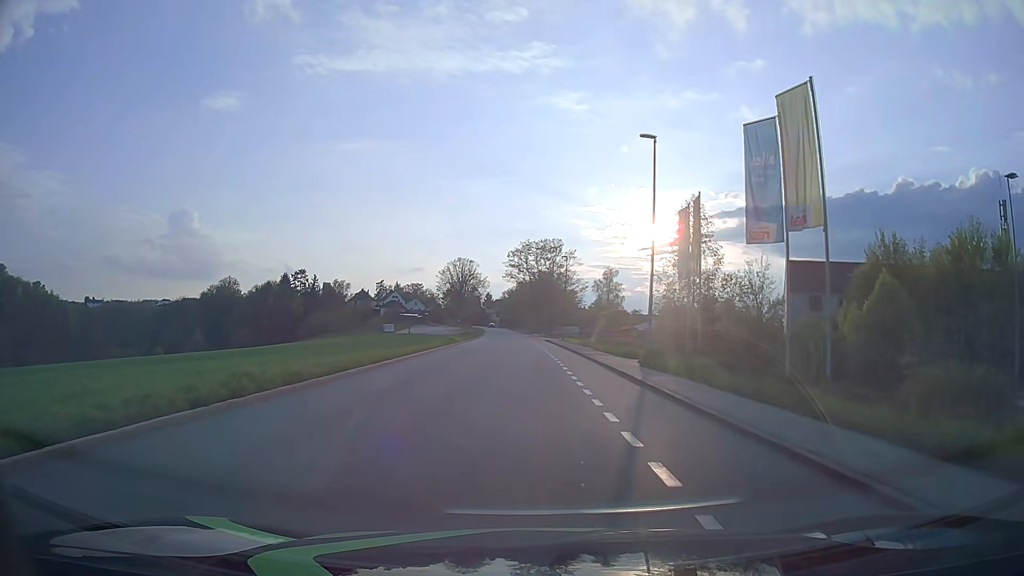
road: tertiary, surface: asphalt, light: Day
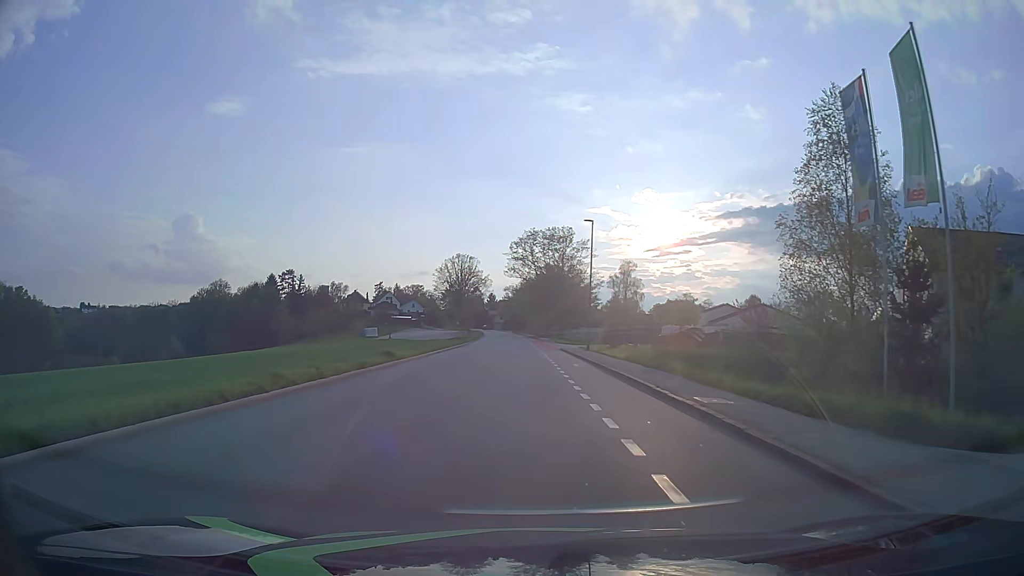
(-0.1, +22.7) m; -1°
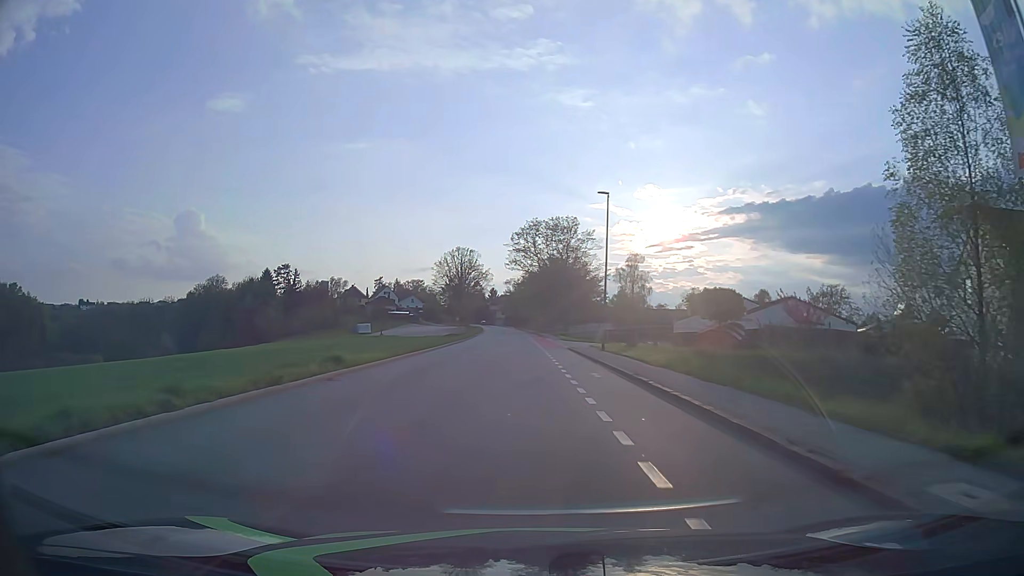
(0.0, +7.6) m; 0°
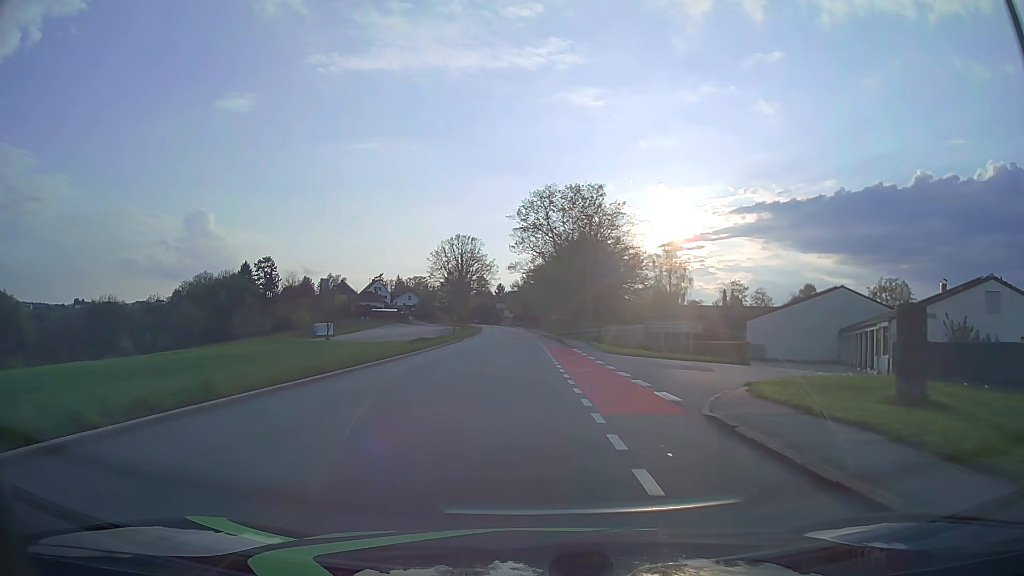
(-0.2, +30.4) m; -1°
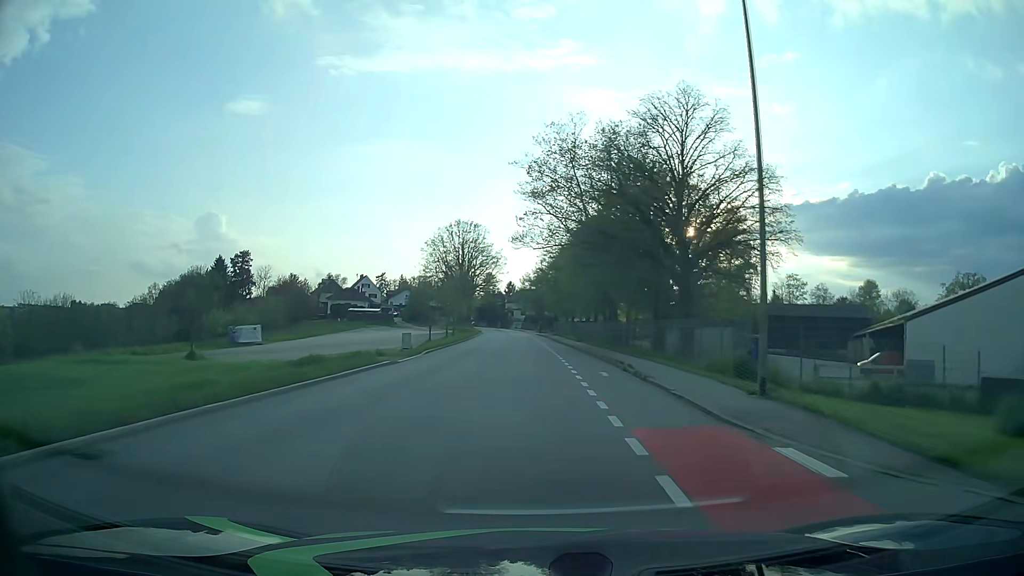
(-0.3, +30.5) m; -1°
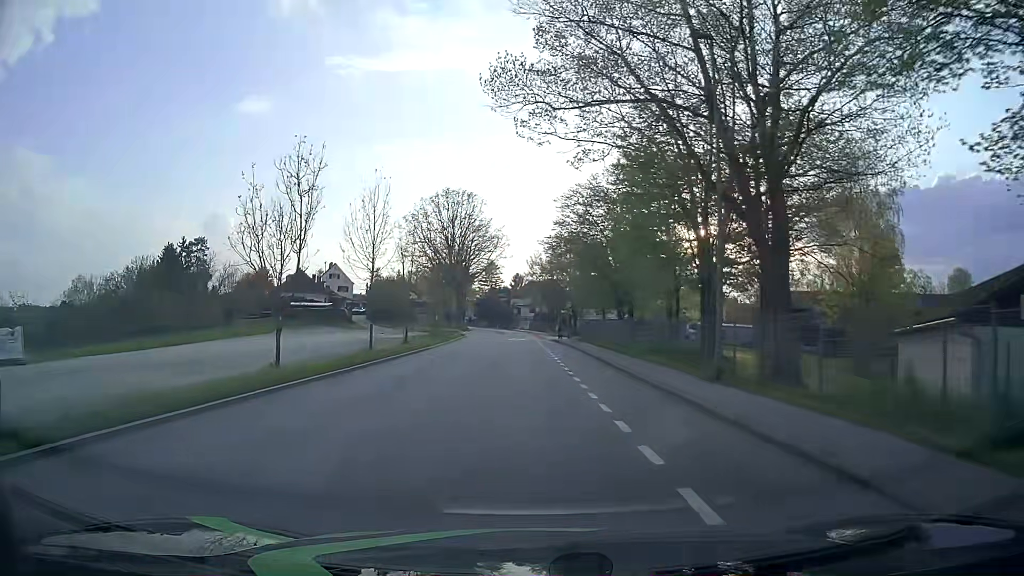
(-0.2, +36.5) m; -1°
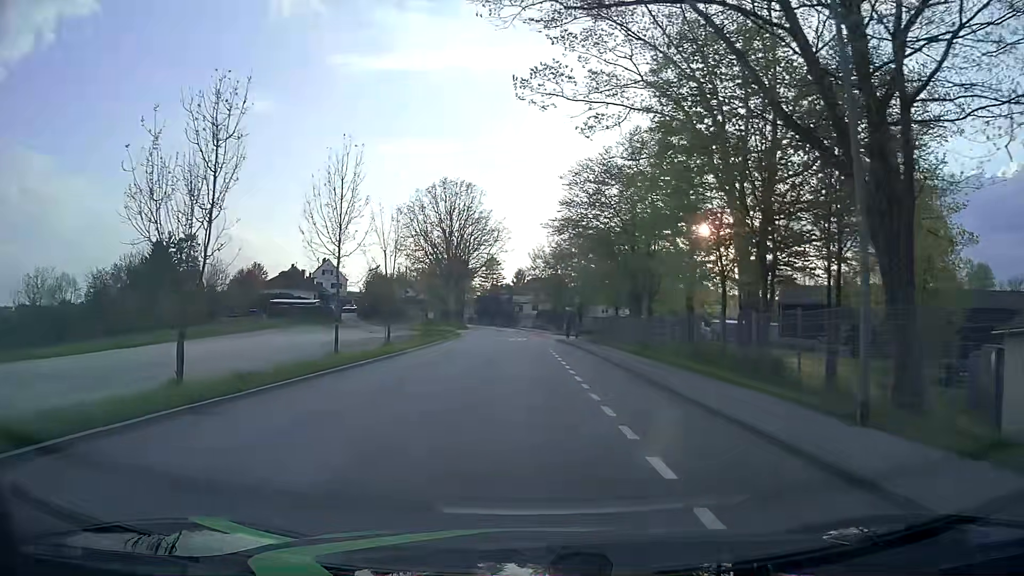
(0.0, +6.6) m; -1°
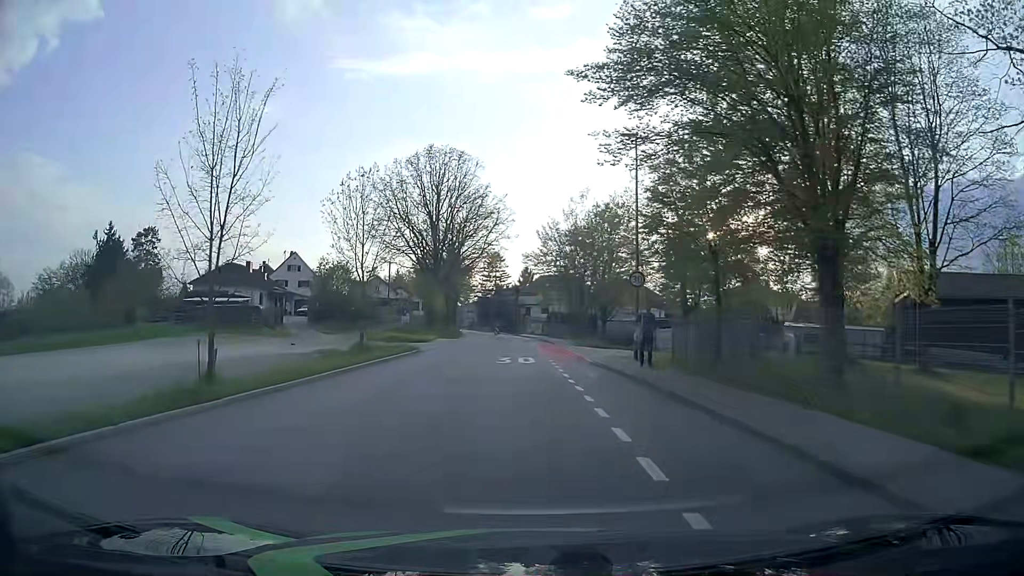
(-0.1, +24.0) m; -1°
(0, +10) (0, +20) (0, +30) (0, +40) (0, +50) (0, +60) (-1, +70) (-2, +80) (-3, +90) (-4, +100) m
